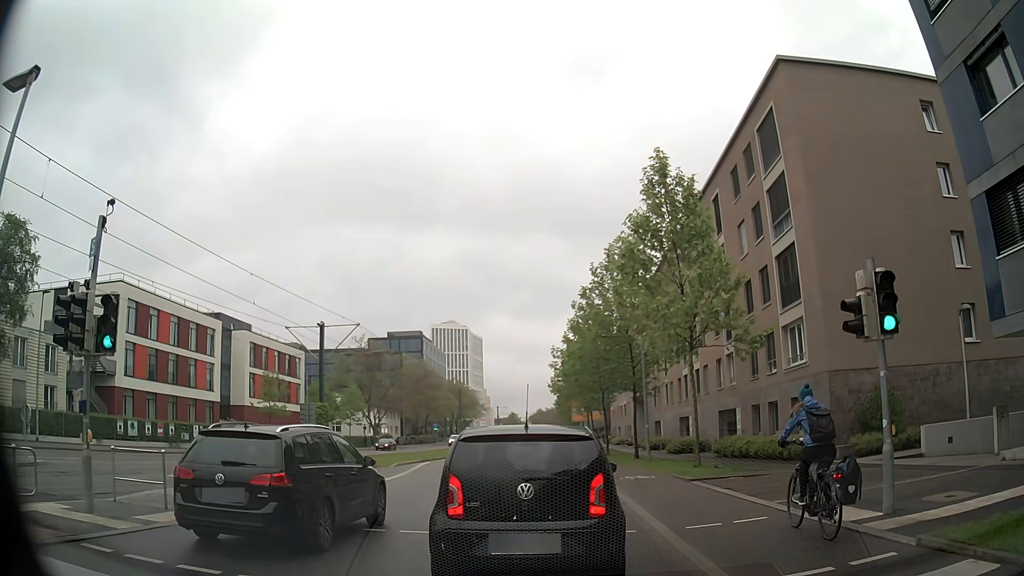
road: secondary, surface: asphalt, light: Day
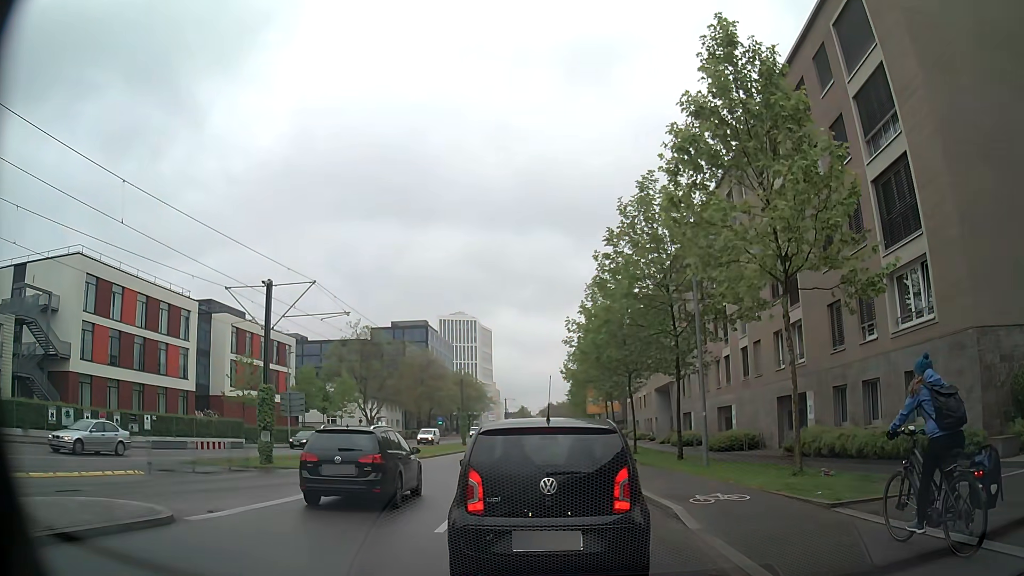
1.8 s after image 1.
(0.0, +8.4) m; -1°
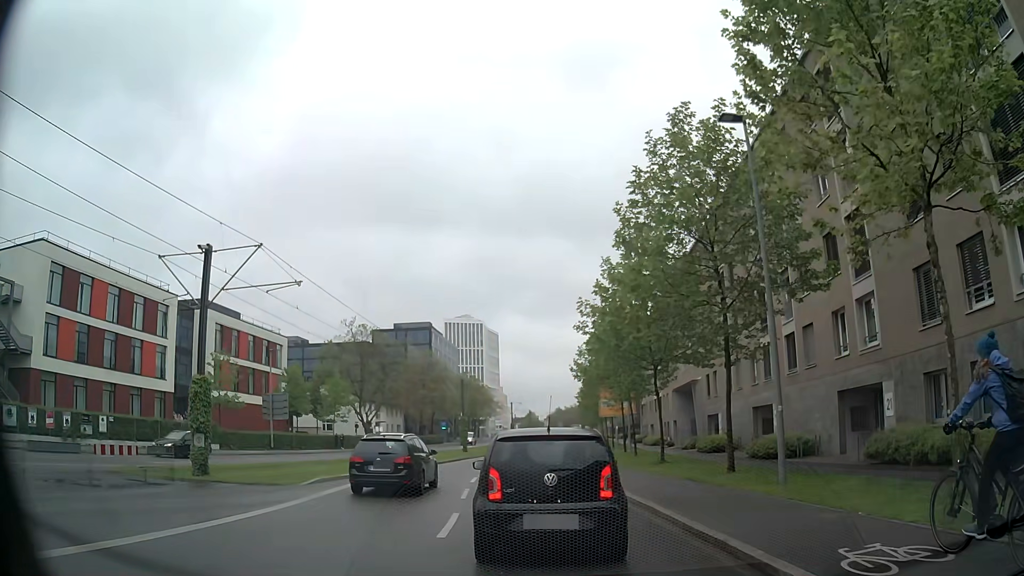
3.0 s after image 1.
(0.0, +6.0) m; +1°
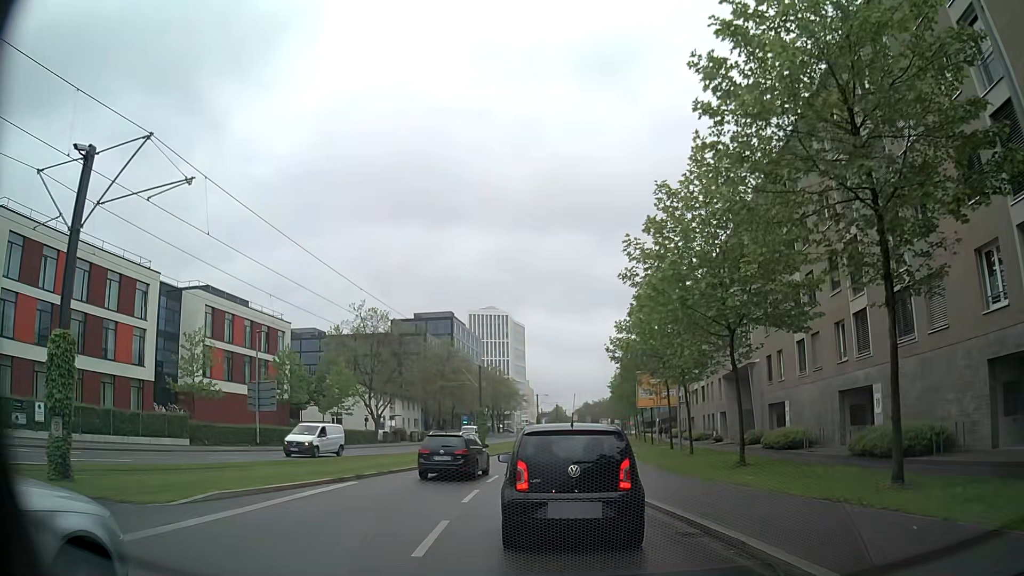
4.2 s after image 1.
(-0.4, +8.3) m; -2°
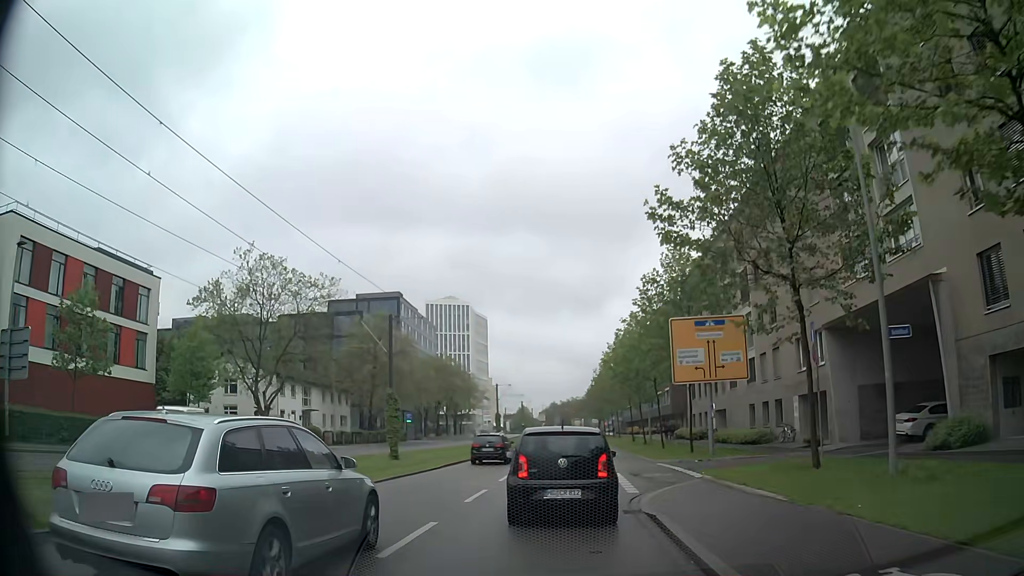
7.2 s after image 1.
(-0.4, +24.7) m; +2°
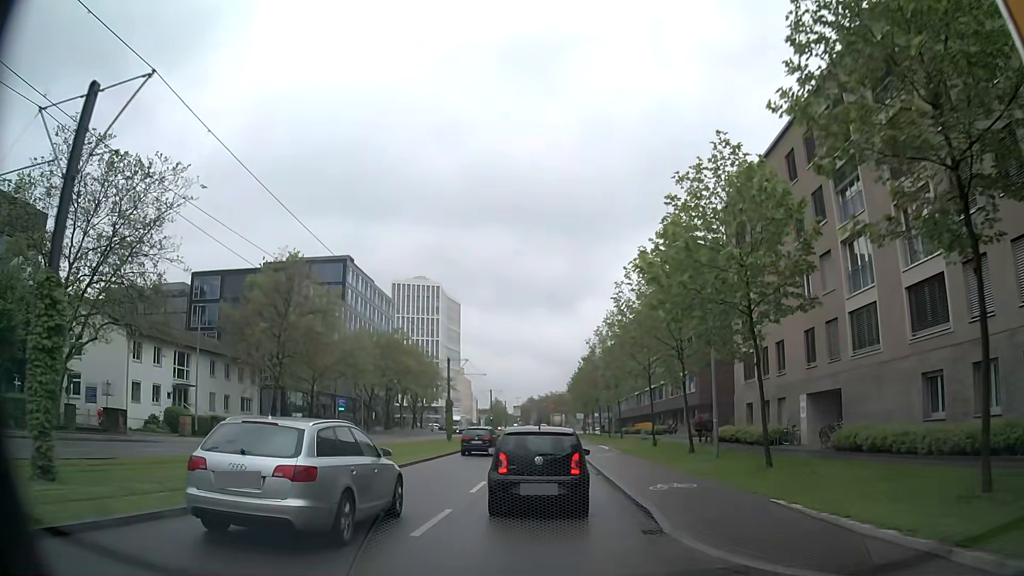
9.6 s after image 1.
(+0.2, +23.7) m; +1°
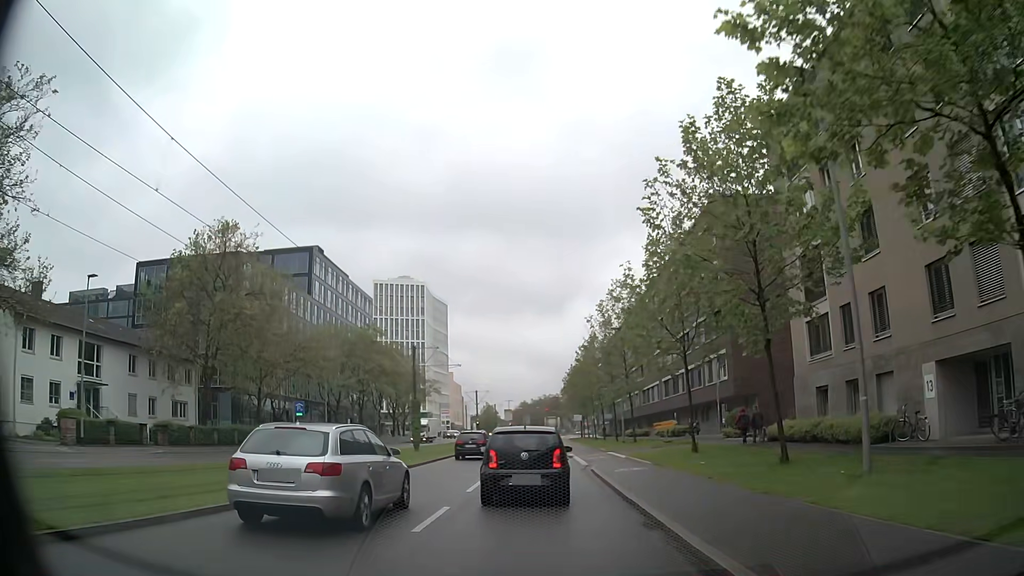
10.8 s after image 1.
(+0.1, +11.9) m; +1°
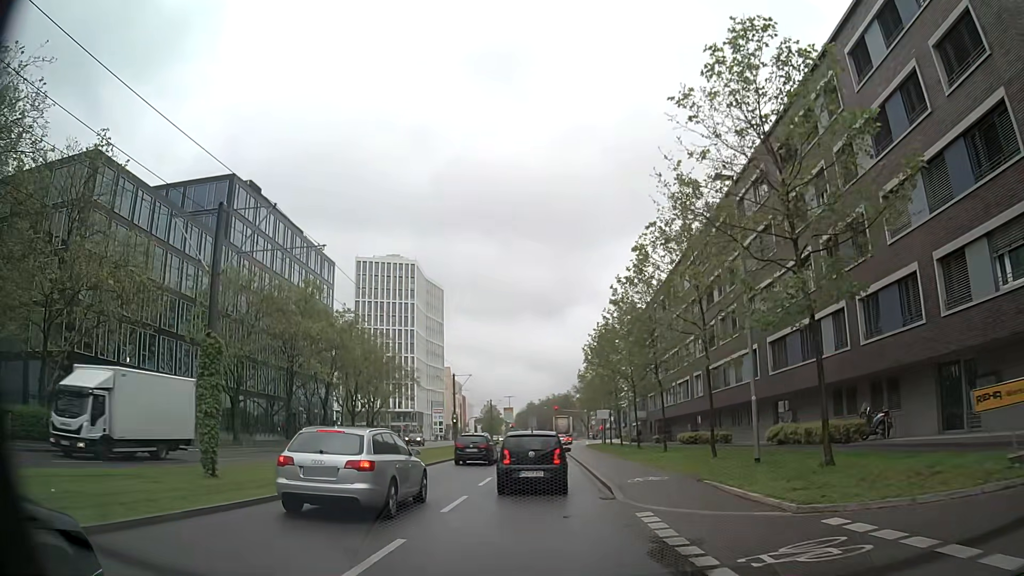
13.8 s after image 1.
(-0.3, +29.4) m; -2°
